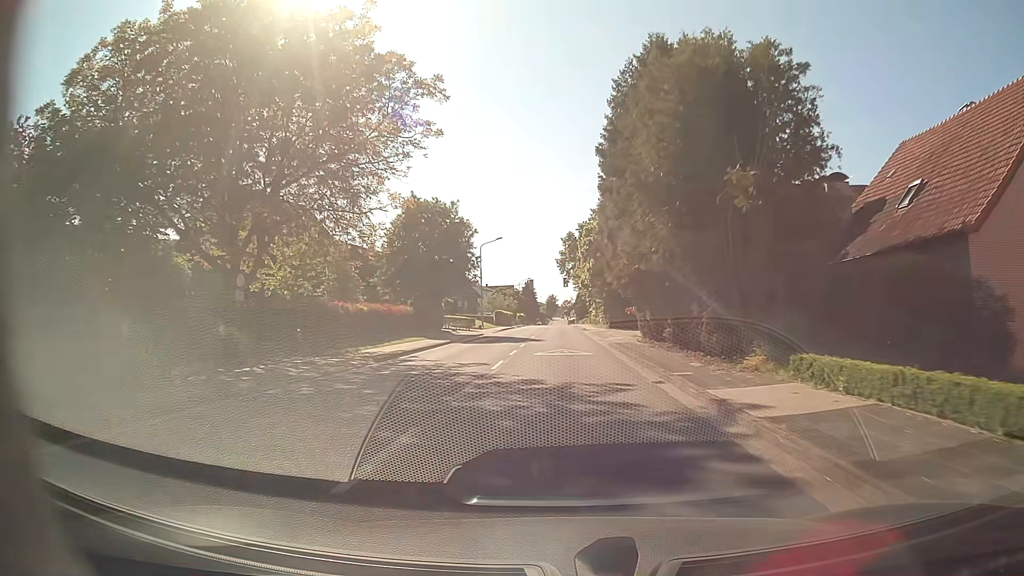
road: tertiary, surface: asphalt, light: Day
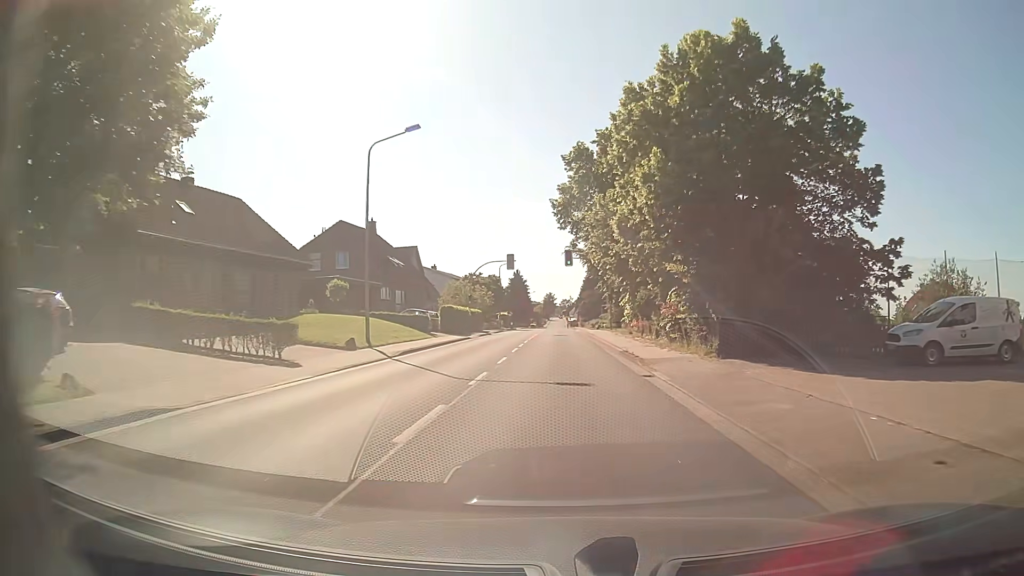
(+0.2, +40.5) m; 0°
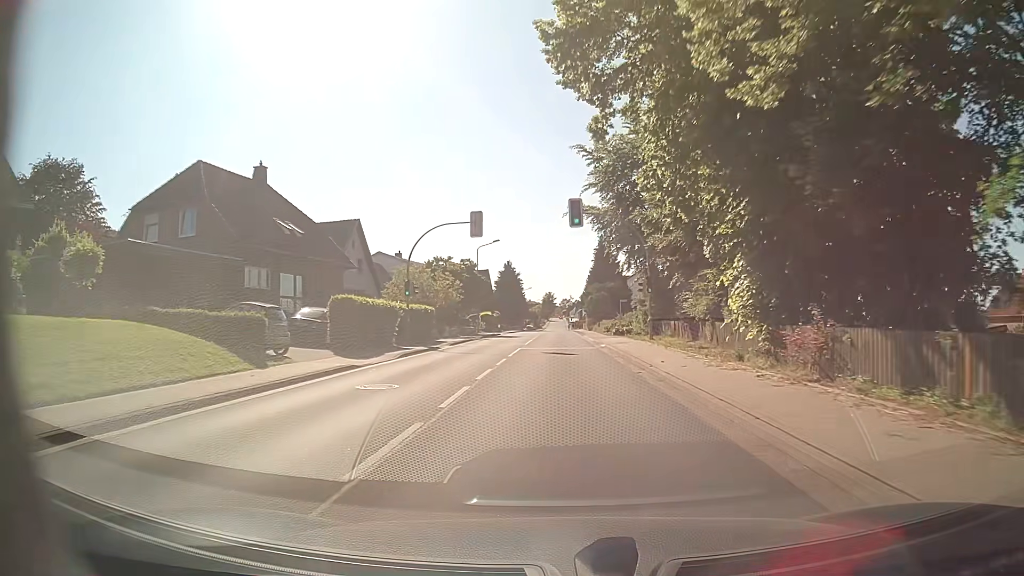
(0.0, +24.3) m; 0°
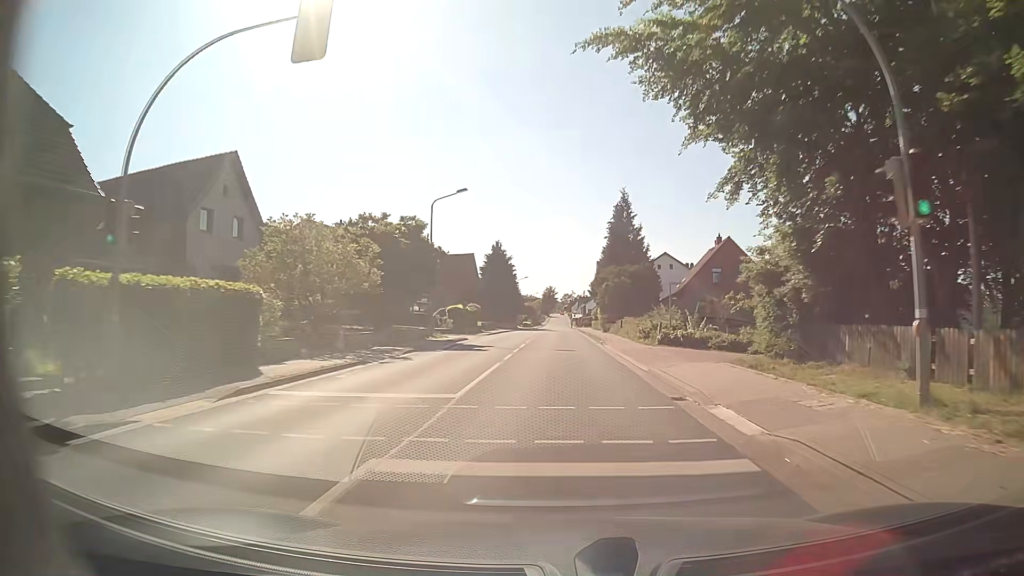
(+0.1, +24.4) m; 0°
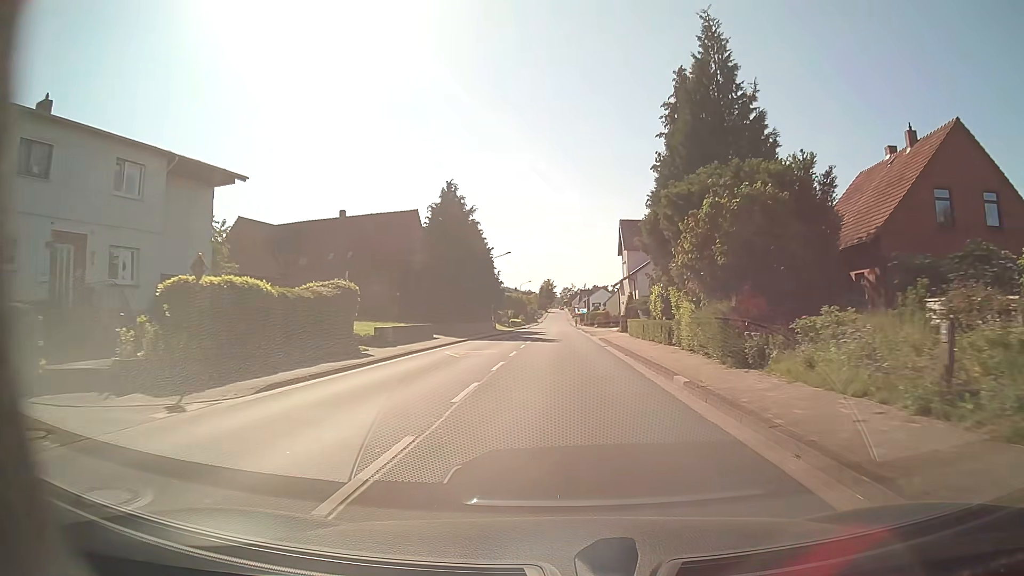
(+0.3, +40.7) m; +1°
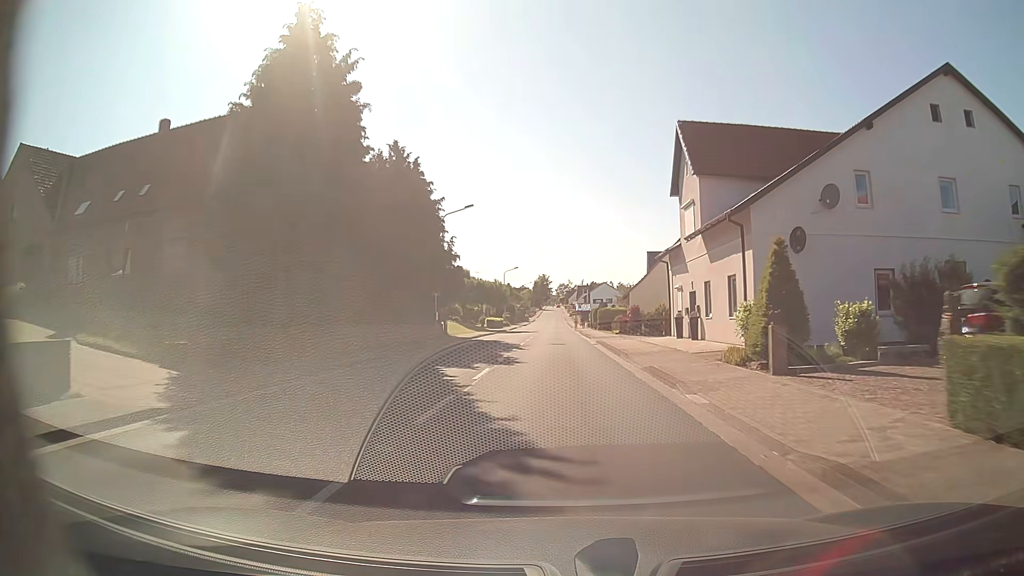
(0.0, +32.5) m; 0°
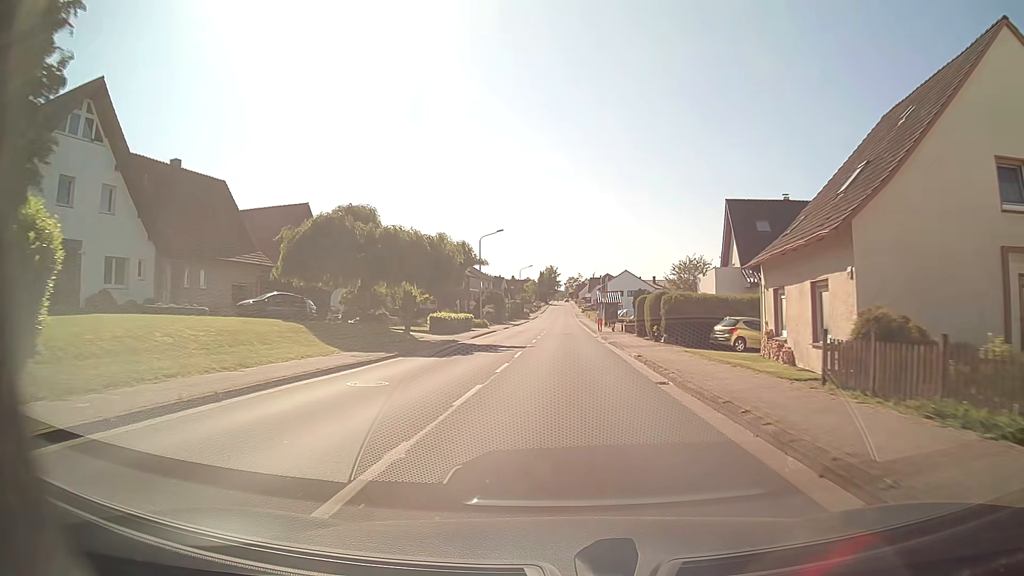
(+0.1, +40.7) m; -2°
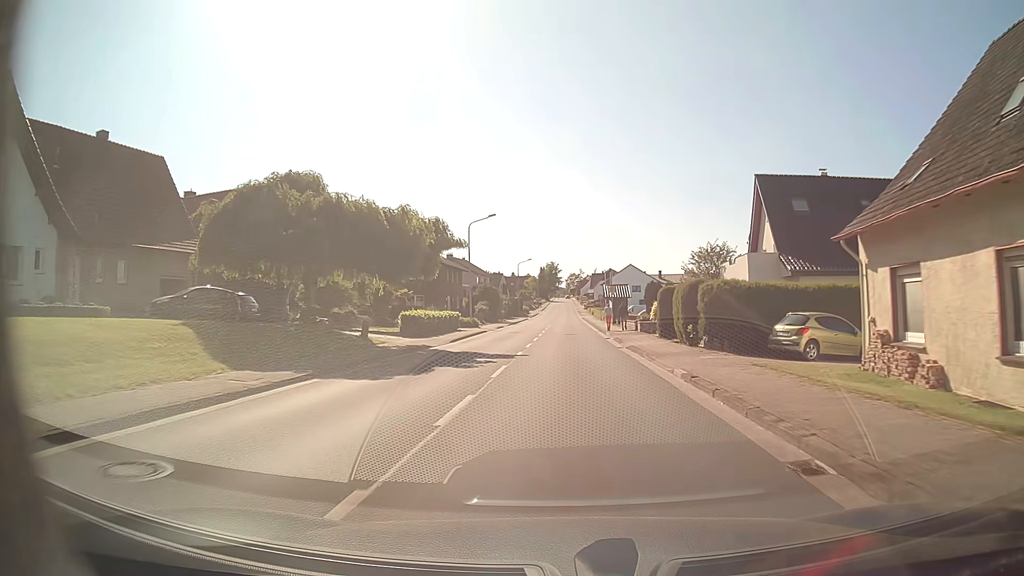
(+0.2, +8.1) m; +2°
(0, +10) (0, +20) (0, +30) (0, +40) (+1, +50) (+1, +60) (+1, +70) (+1, +80) (+1, +90) (+1, +100) m
